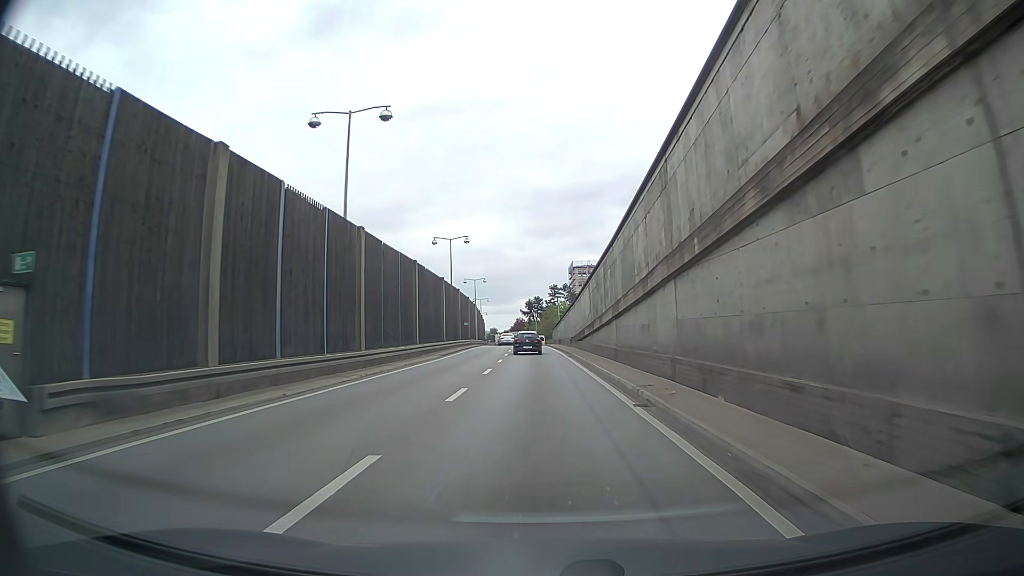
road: trunk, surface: asphalt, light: Day
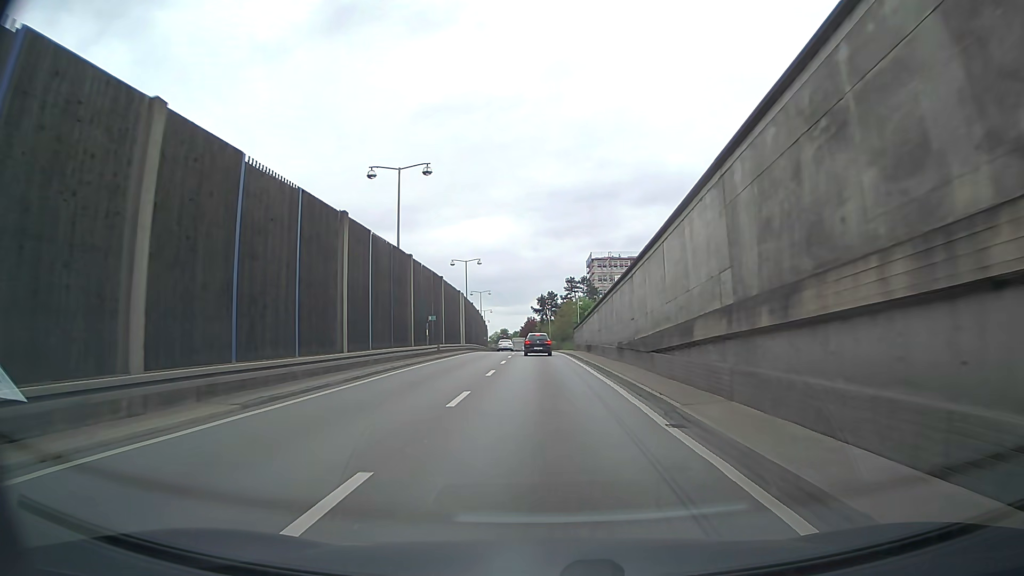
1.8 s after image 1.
(-0.3, +27.9) m; -1°
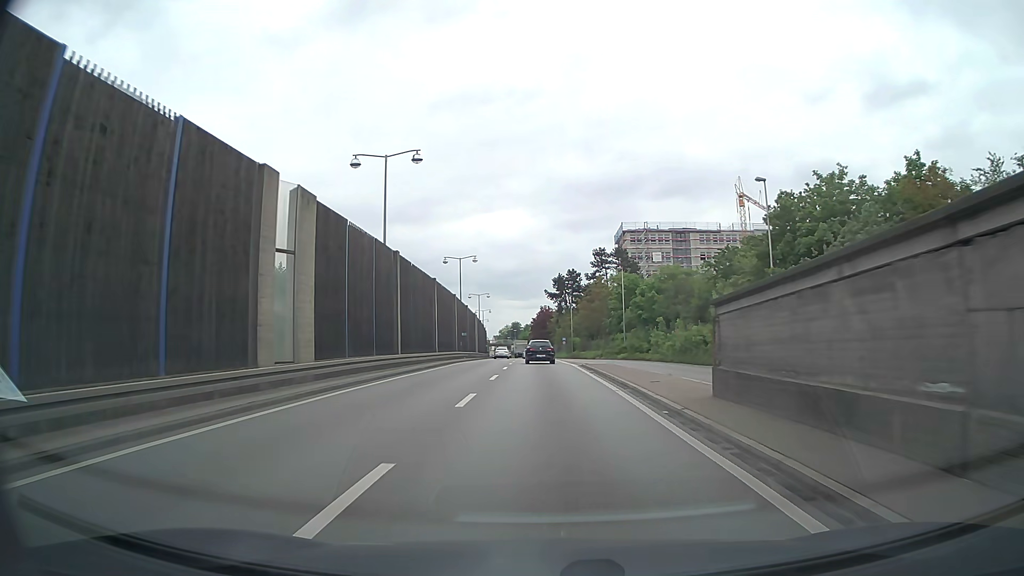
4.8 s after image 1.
(-0.5, +44.4) m; -1°
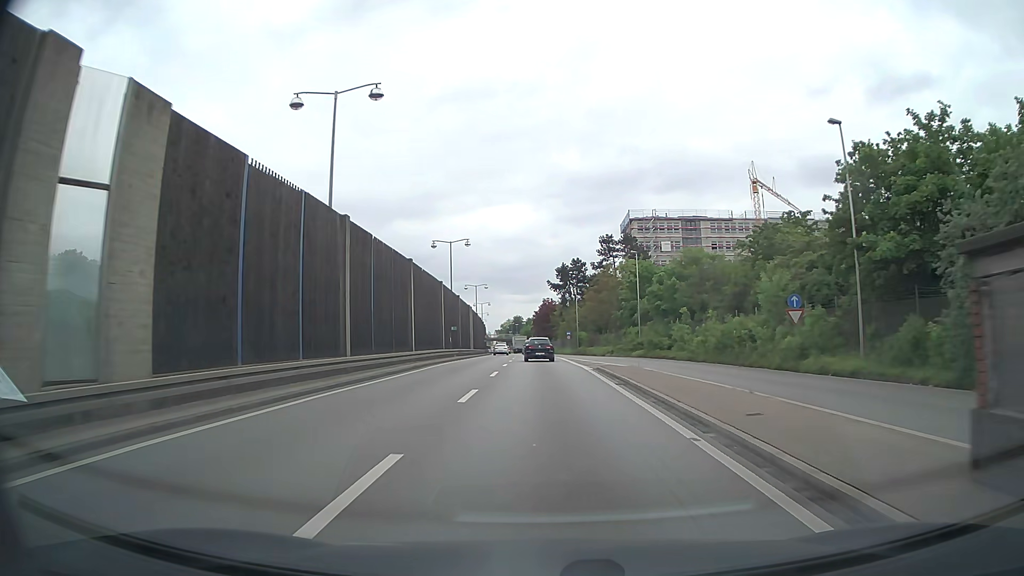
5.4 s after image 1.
(0.0, +8.6) m; 0°
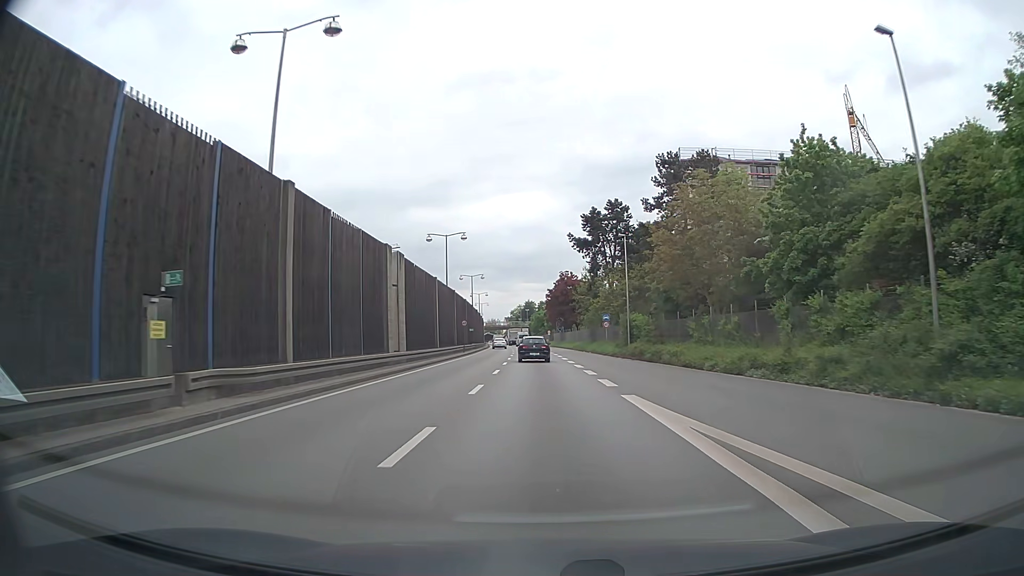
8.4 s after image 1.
(-0.4, +42.5) m; -1°
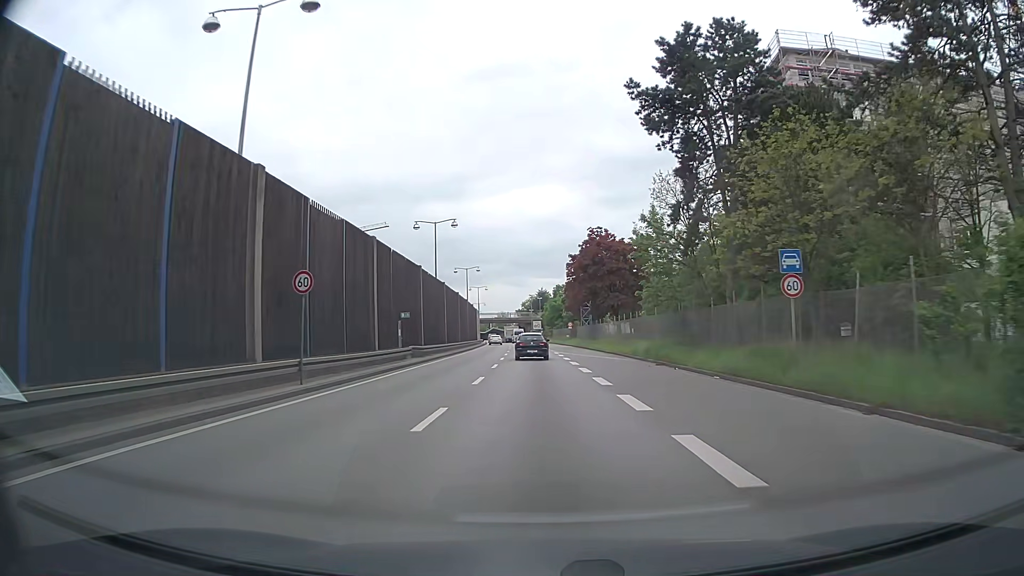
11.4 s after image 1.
(-0.3, +42.4) m; -1°
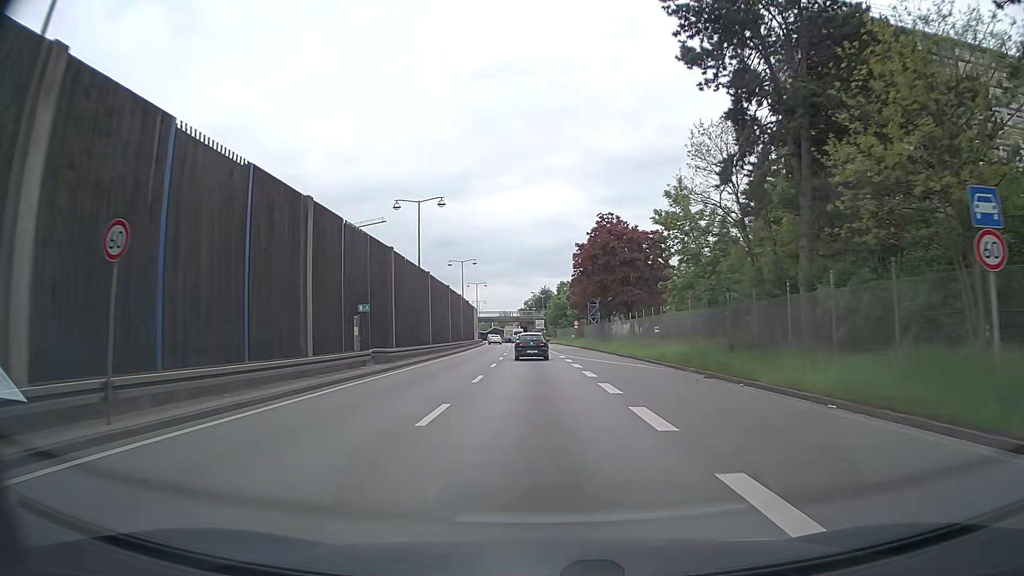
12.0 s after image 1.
(0.0, +8.4) m; 0°
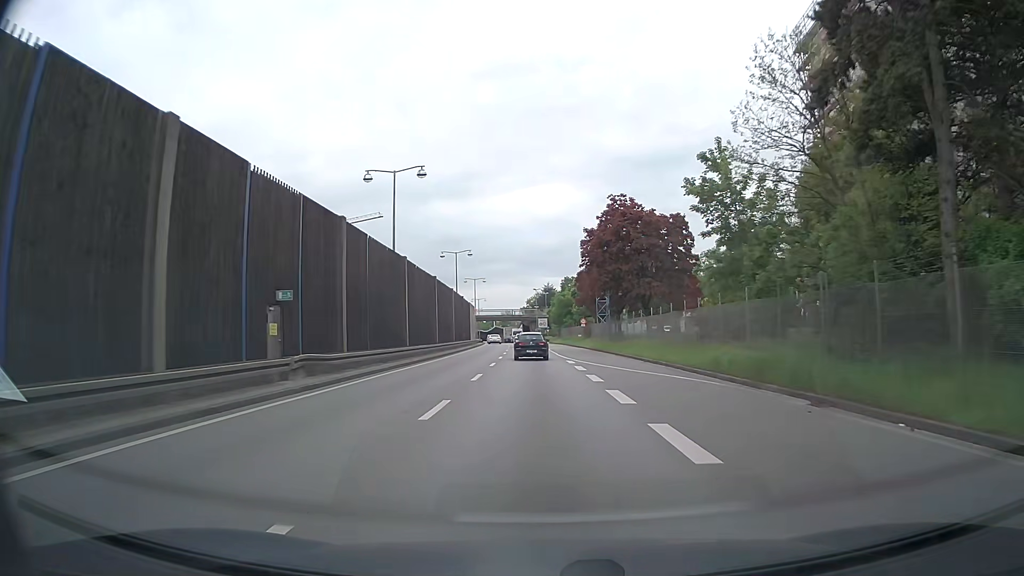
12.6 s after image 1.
(0.0, +8.4) m; 0°
(0, +10) (0, +20) (0, +30) (-1, +40) (-1, +50) (-2, +60) (-2, +70) (-3, +80) (-3, +90) (-4, +100) m
